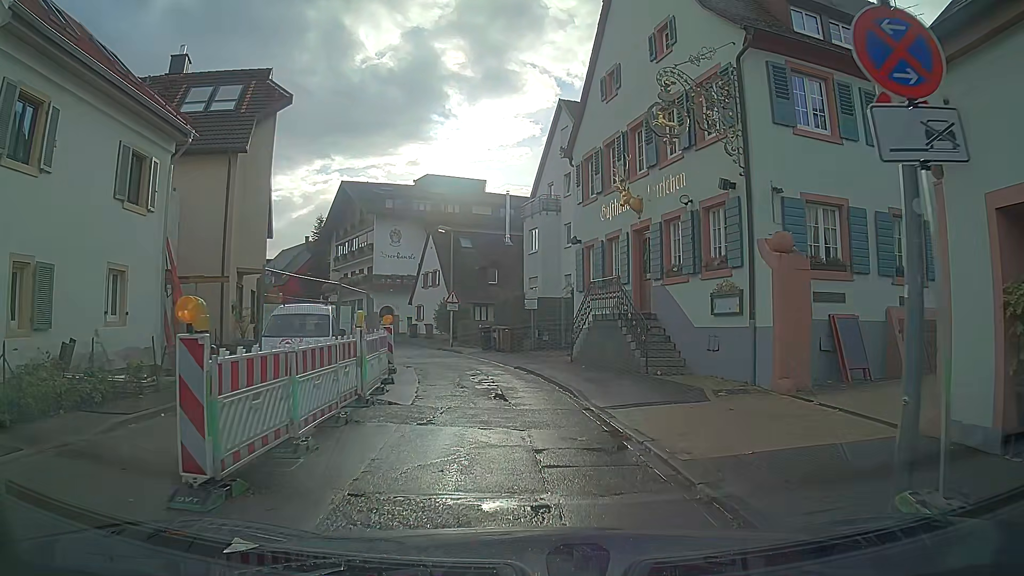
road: tertiary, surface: asphalt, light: Day
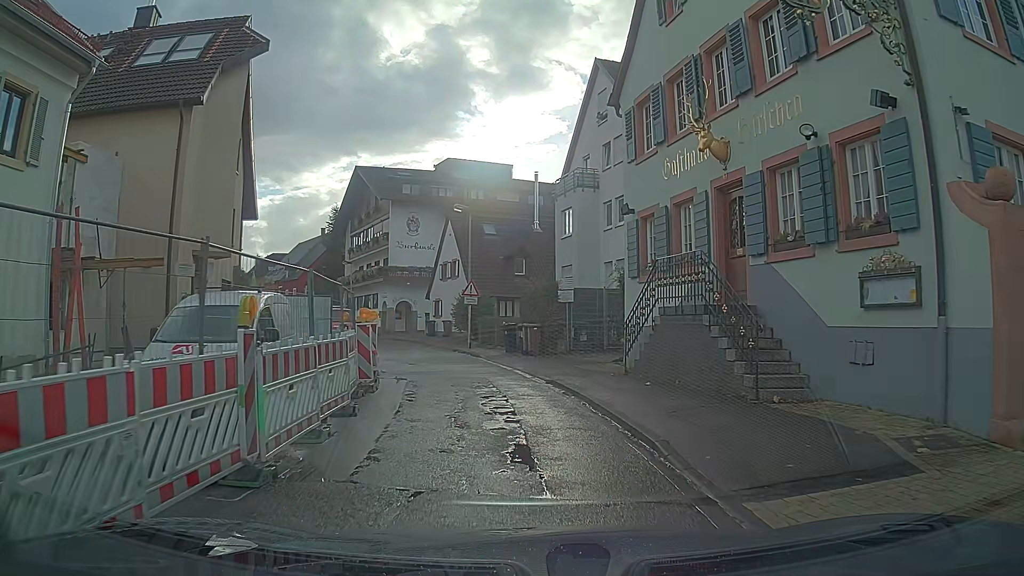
(-0.1, +5.6) m; -2°
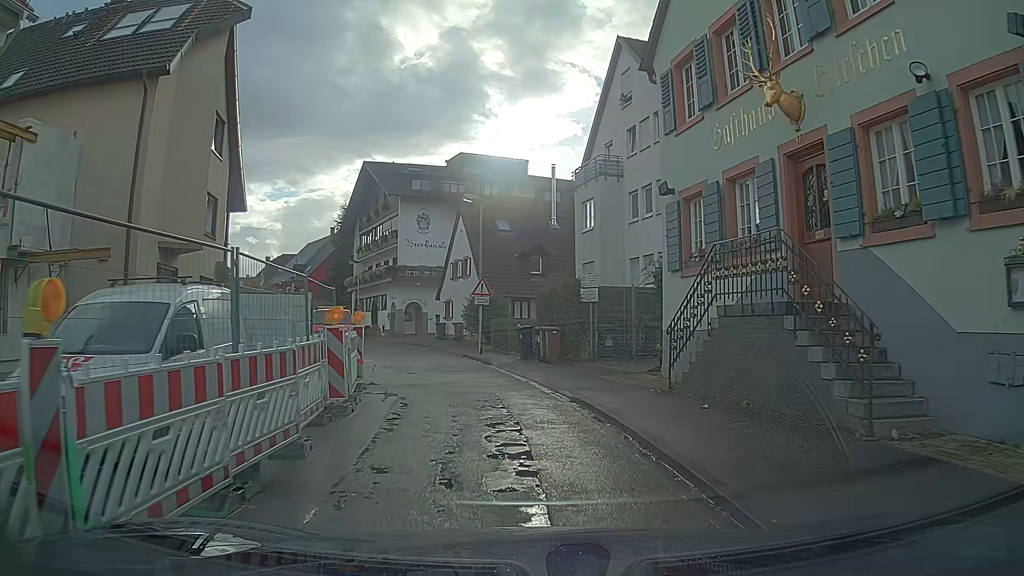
(0.0, +2.9) m; -2°
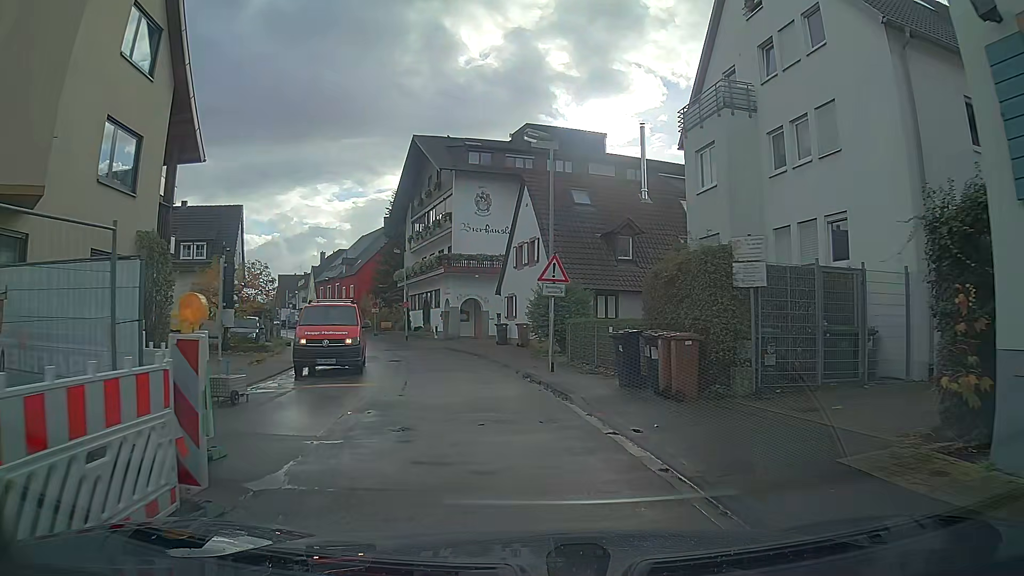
(-0.5, +9.2) m; -6°
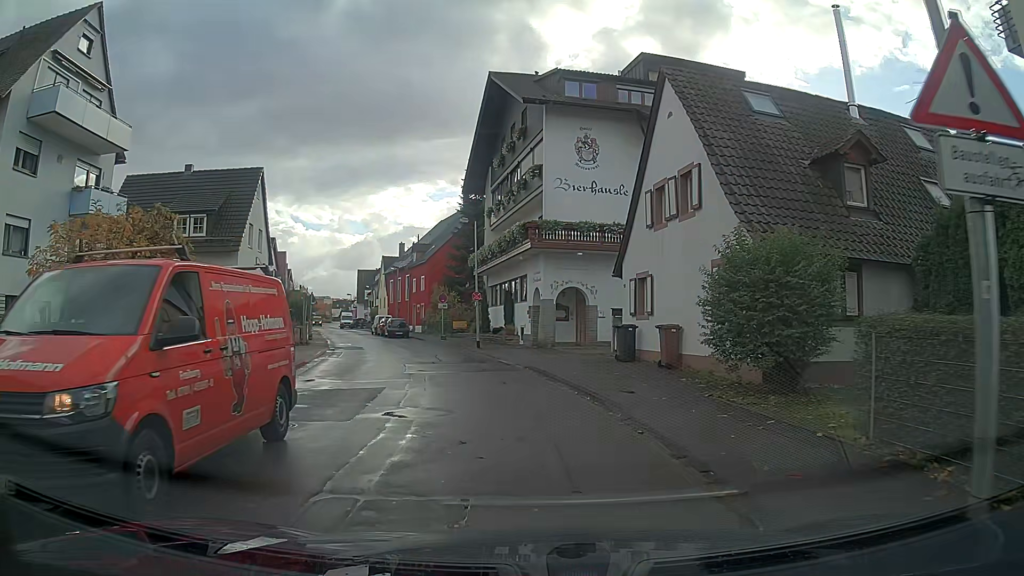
(-1.1, +14.0) m; -8°
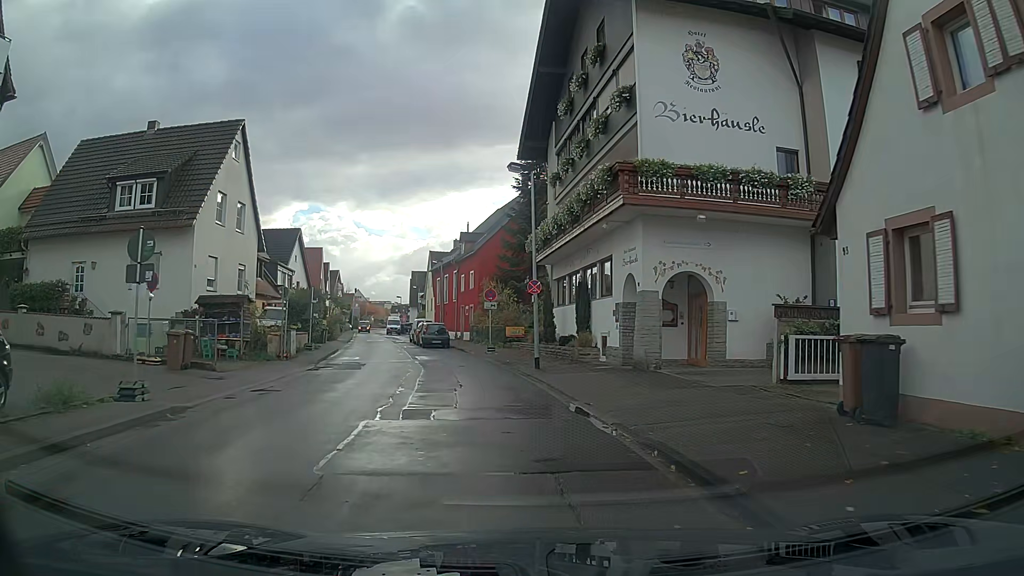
(-0.5, +11.5) m; -5°
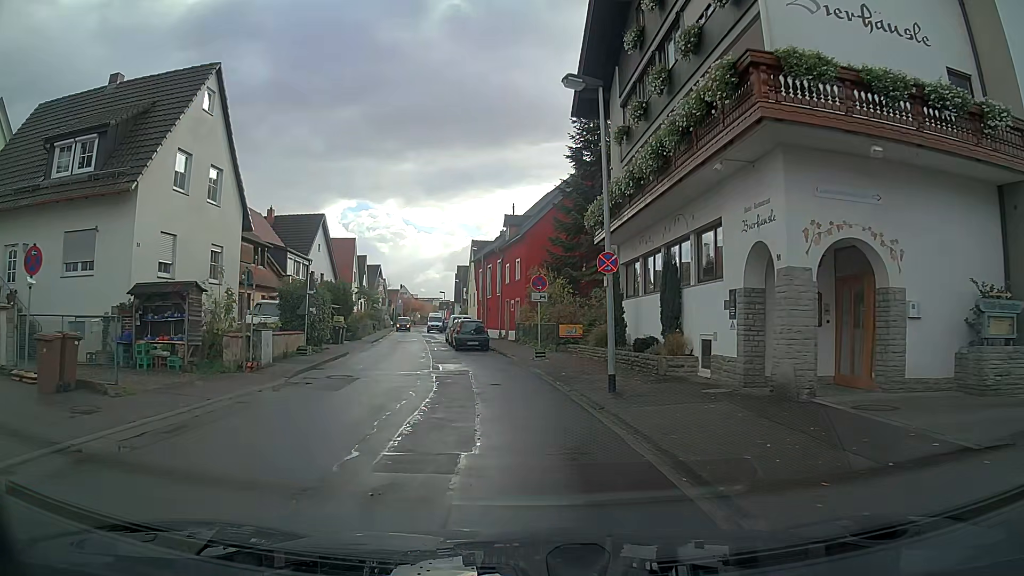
(-0.3, +7.4) m; -5°
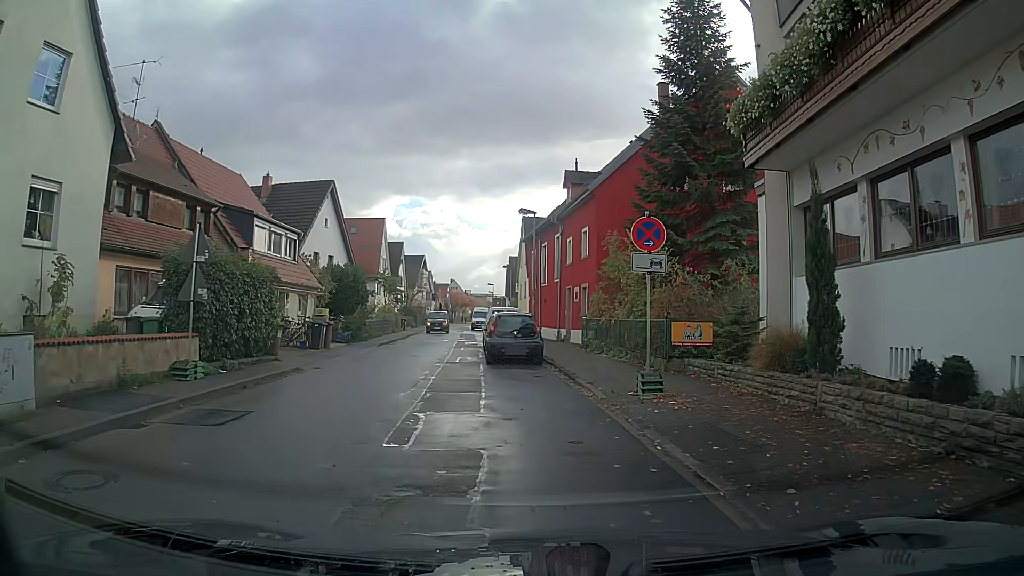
(-0.5, +12.2) m; -3°
(0, +10) (-2, +20) (-3, +30) (-4, +40) (-5, +50) (-6, +60) (-8, +69) (-8, +79) (-9, +89) (-9, +99) m
